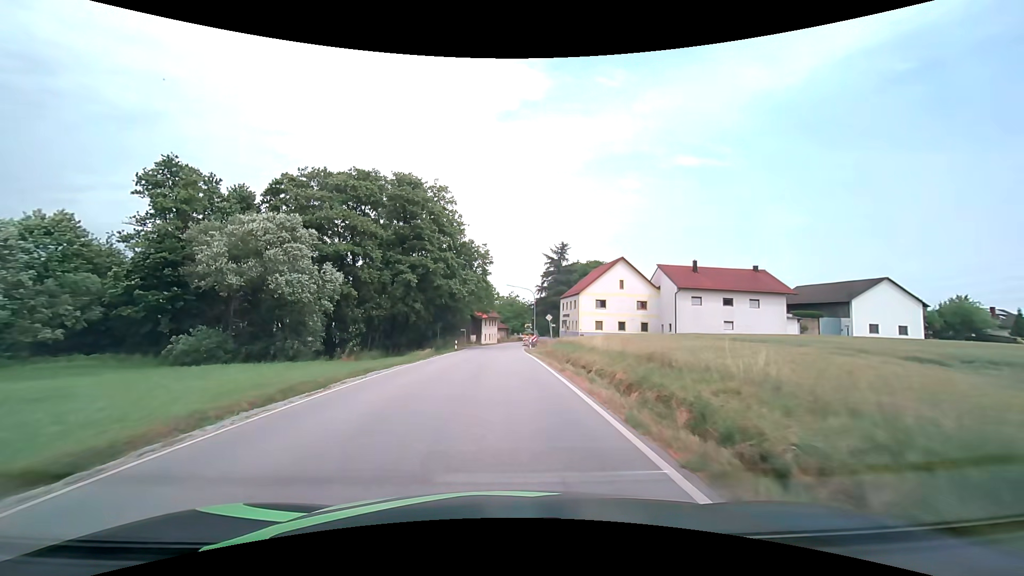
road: secondary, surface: asphalt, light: Day
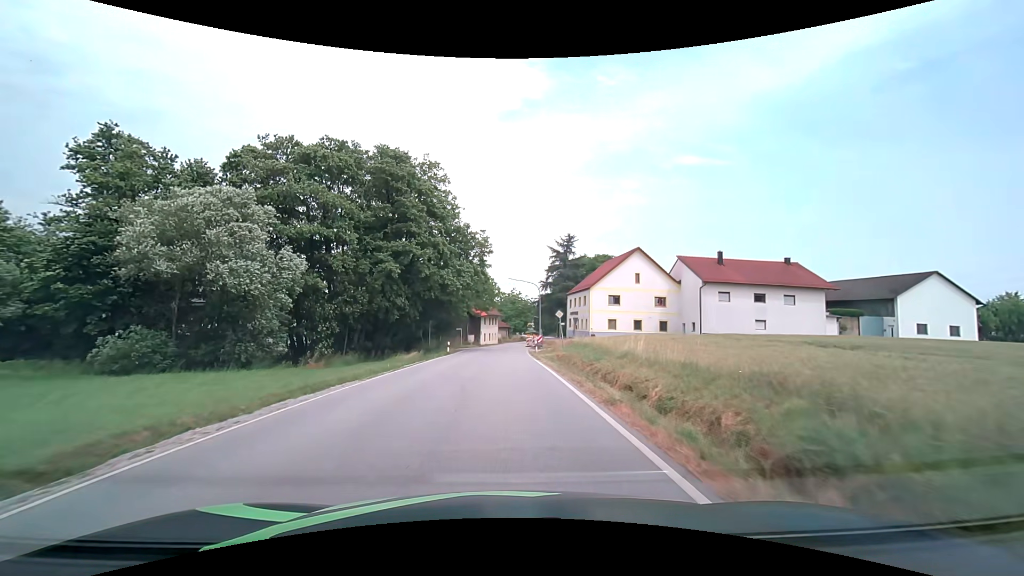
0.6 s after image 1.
(0.0, +7.4) m; 0°
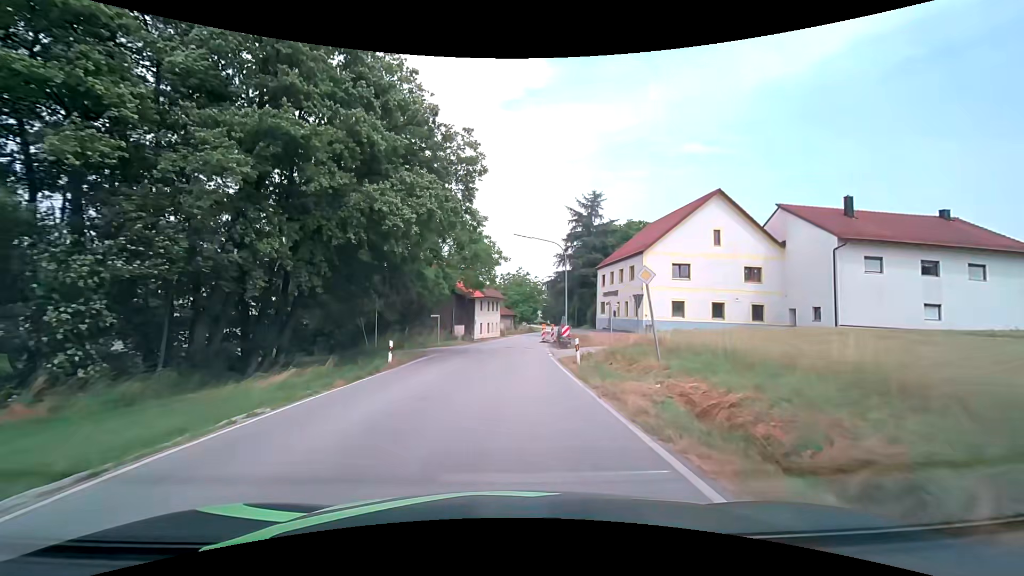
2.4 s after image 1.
(-0.1, +21.4) m; 0°
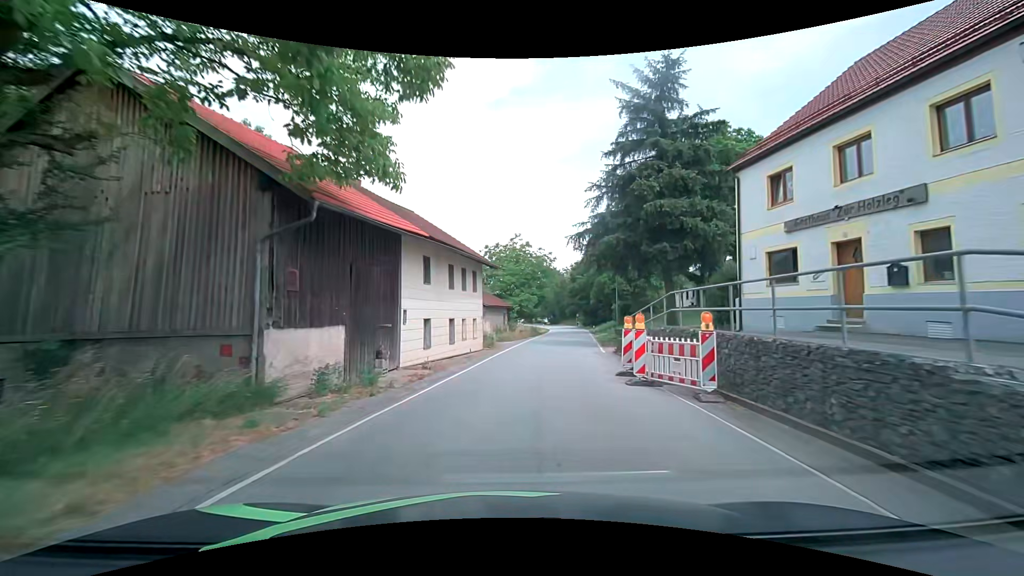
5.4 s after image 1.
(-0.4, +33.2) m; 0°
(0, +10) (+2, +20) (+3, +30) (+5, +40) (+7, +49) (+10, +59) (+11, +69) (+13, +79) (+13, +89) (+14, +99) m
